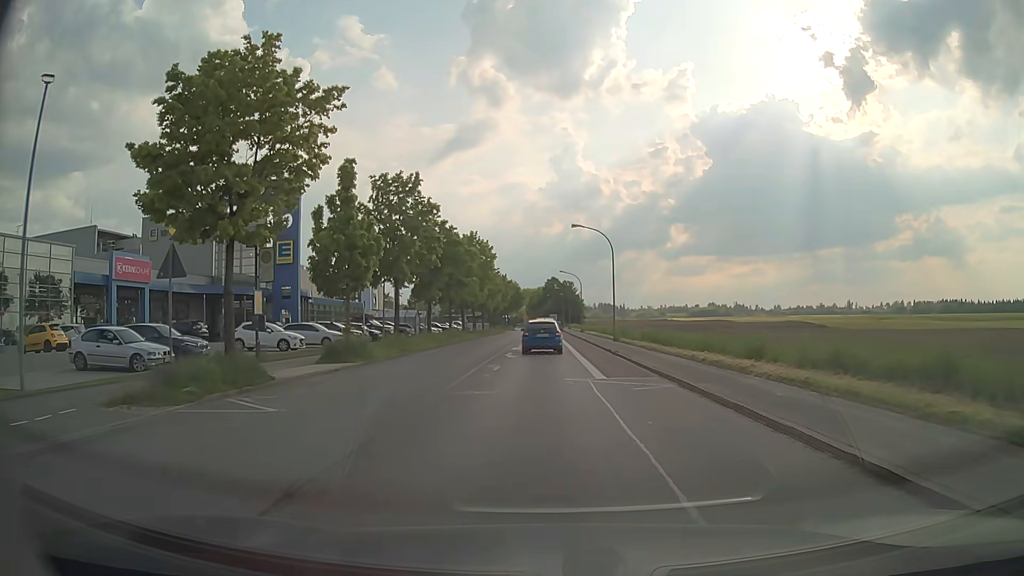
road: tertiary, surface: asphalt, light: Day
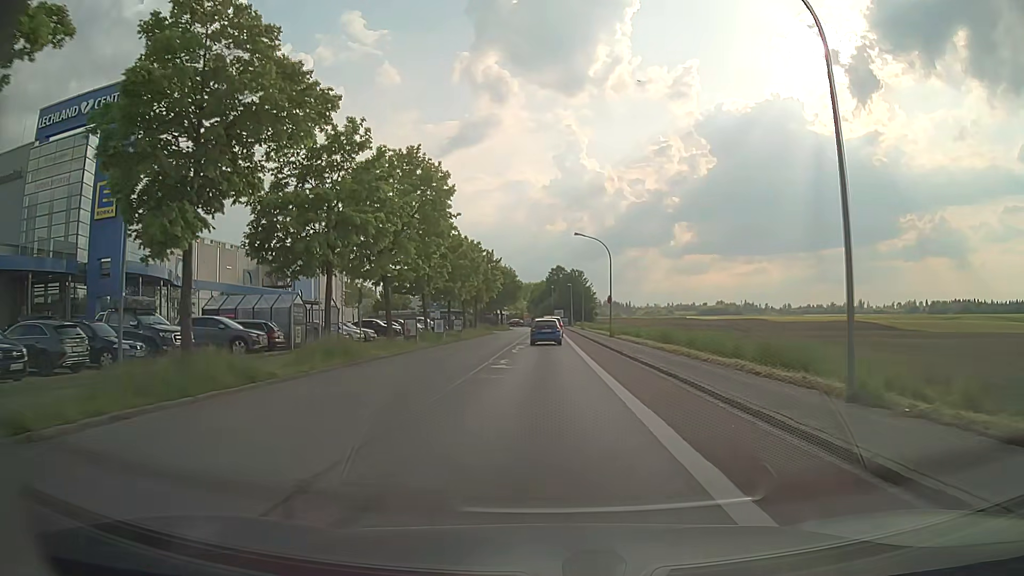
(-0.2, +32.7) m; -1°
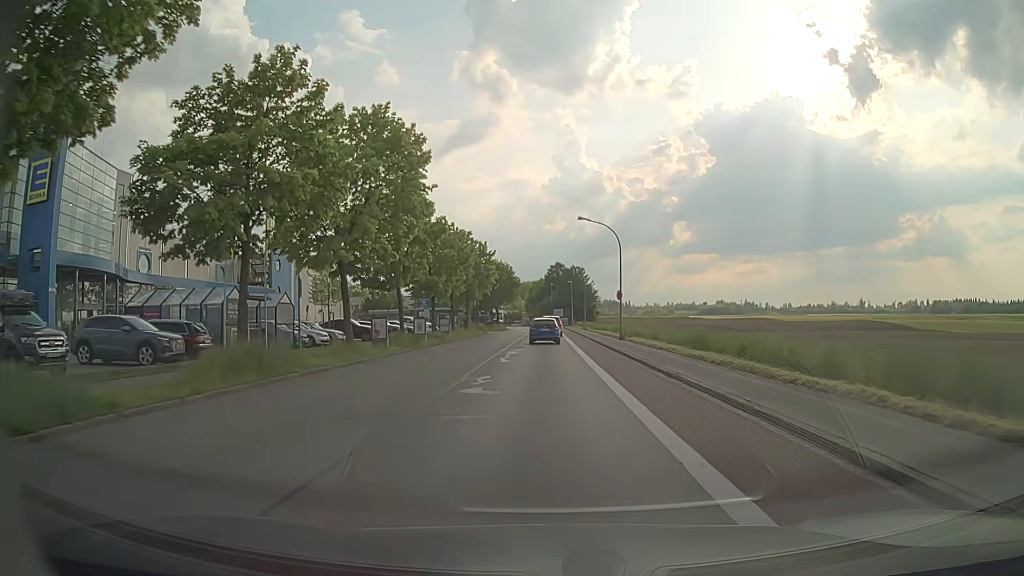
(0.0, +7.0) m; 0°
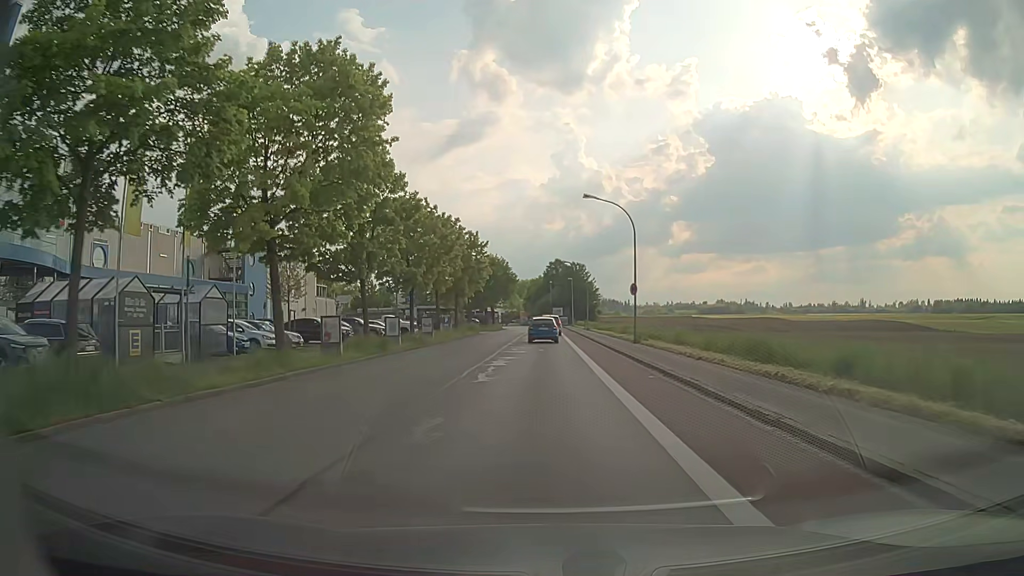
(0.0, +7.1) m; 0°
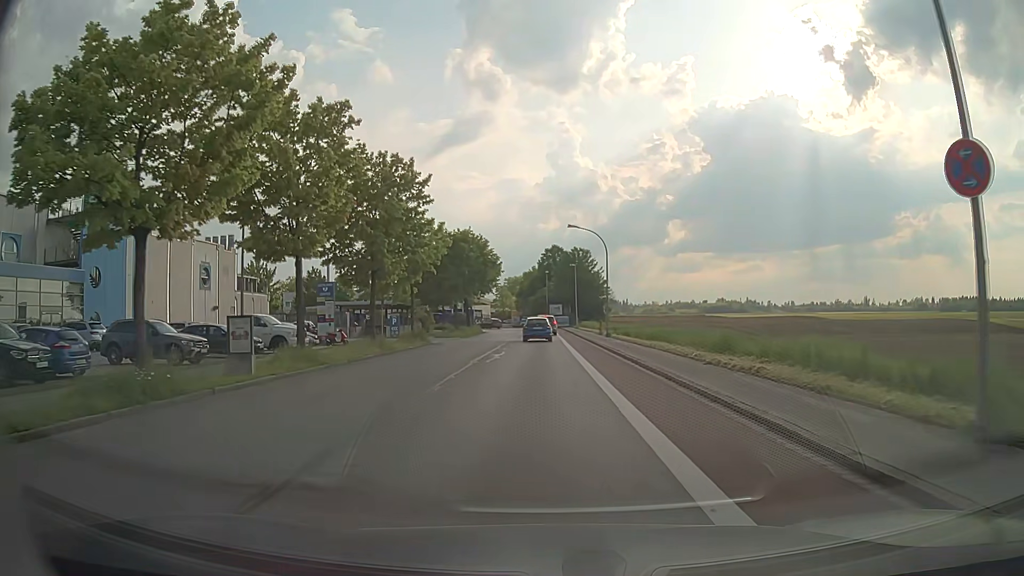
(+0.2, +27.2) m; +1°
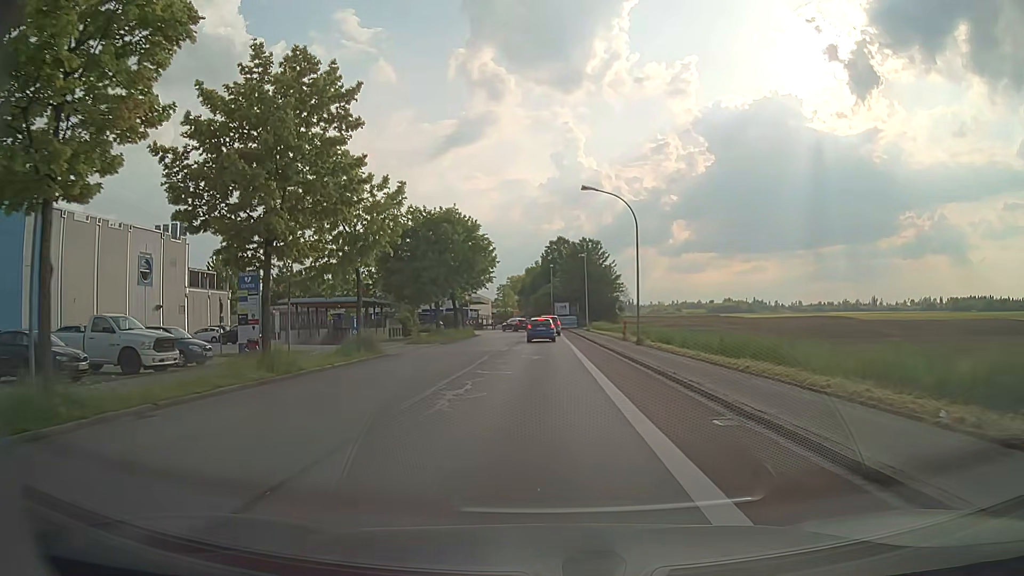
(0.0, +13.0) m; 0°
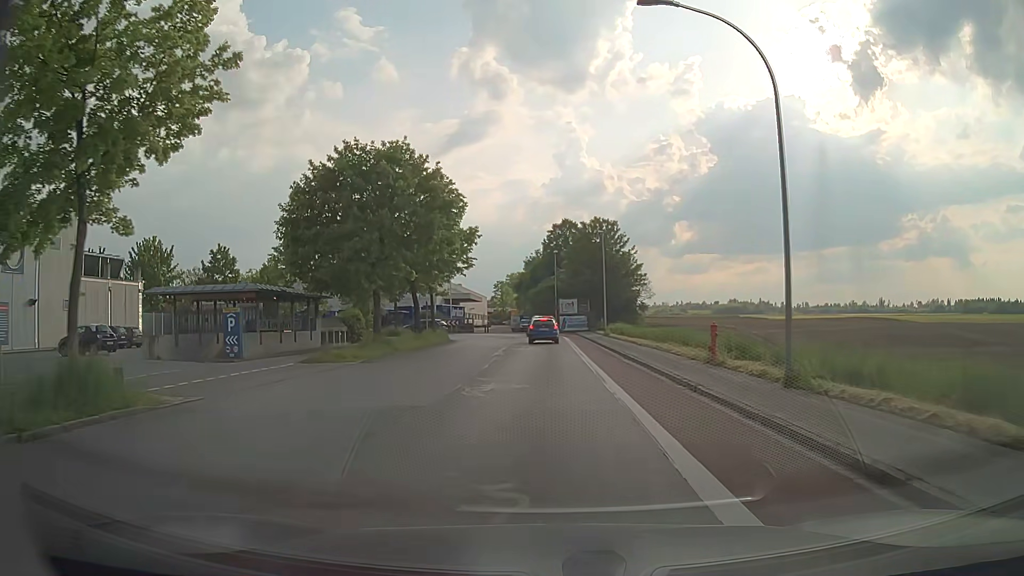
(-0.2, +19.2) m; 0°
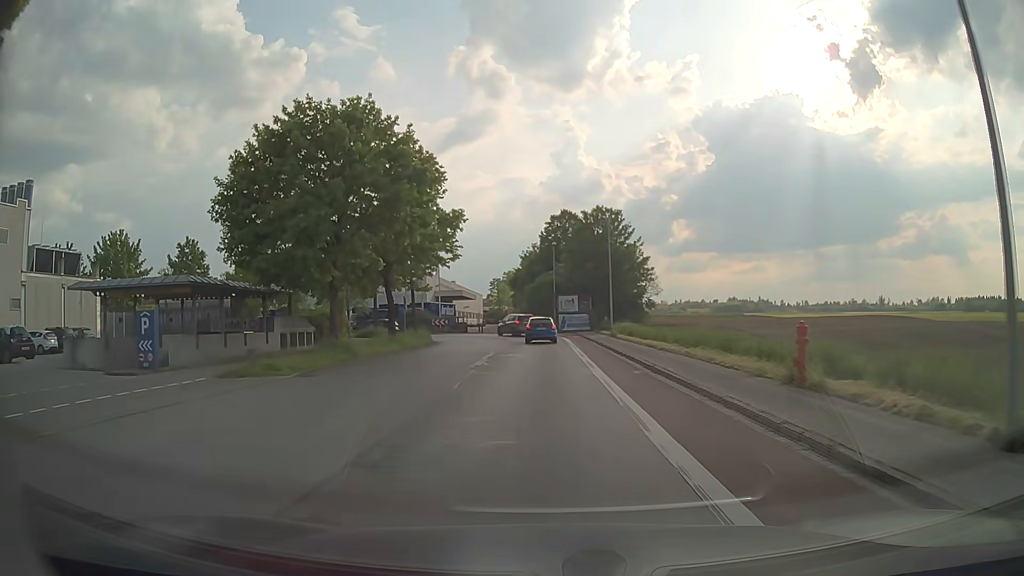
(0.0, +6.4) m; 0°
(0, +10) (0, +20) (0, +30) (0, +40) (-2, +50) (-7, +58) (-16, +62) (-26, +64) (-36, +64) (-46, +65) m
